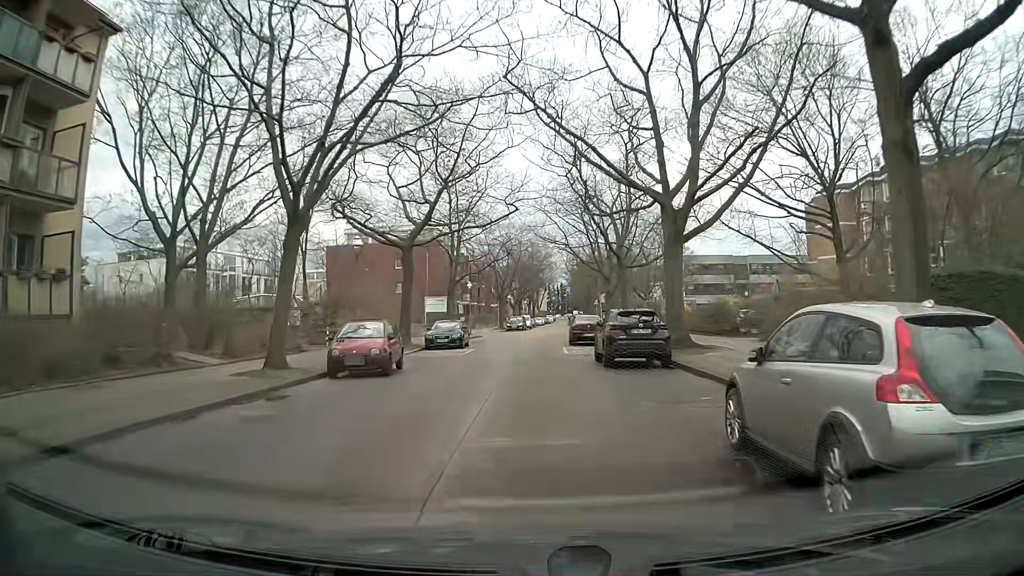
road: residential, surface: concrete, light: Day
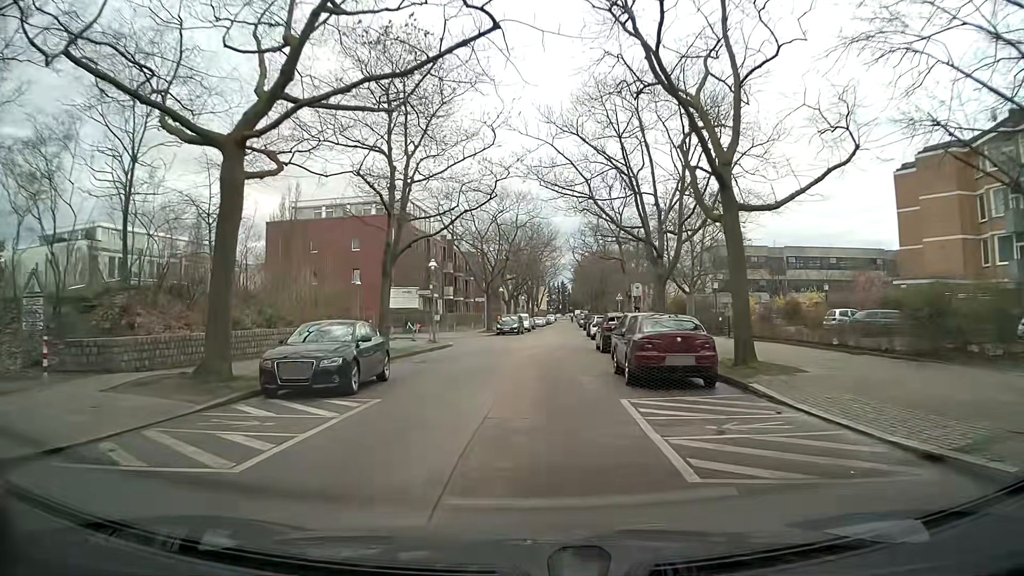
(-0.4, +20.0) m; -1°
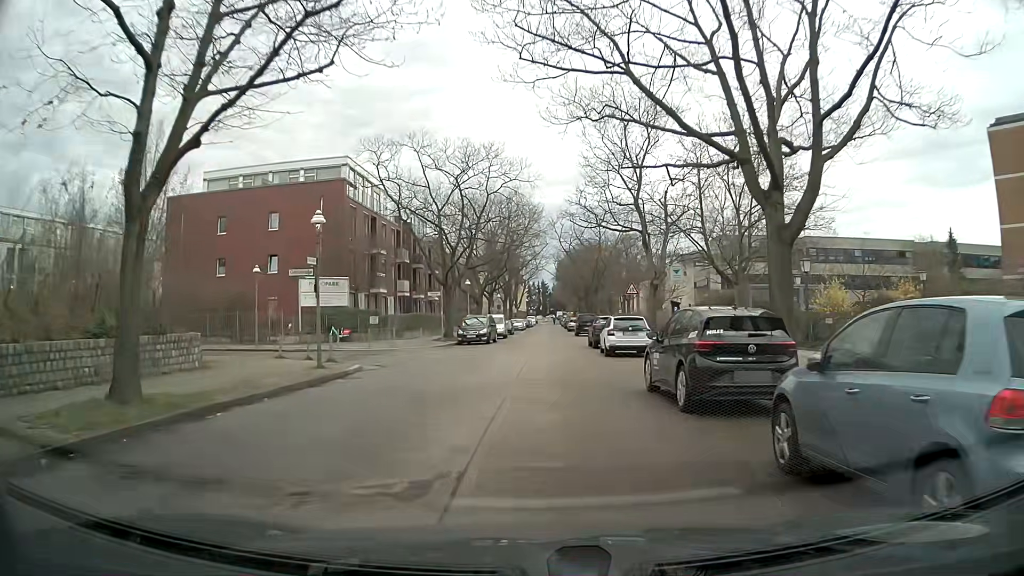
(+0.2, +16.3) m; +2°
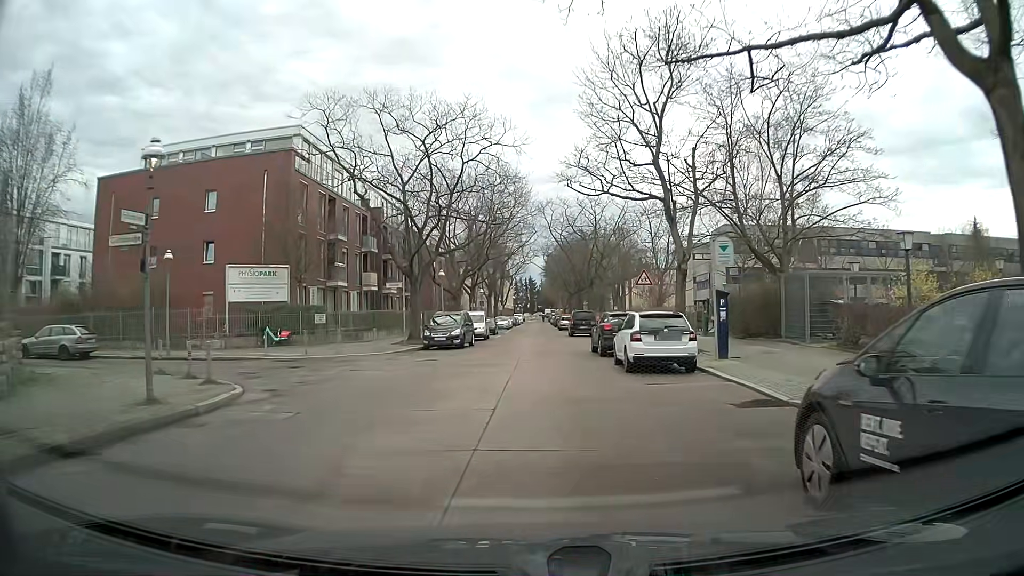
(0.0, +8.1) m; 0°
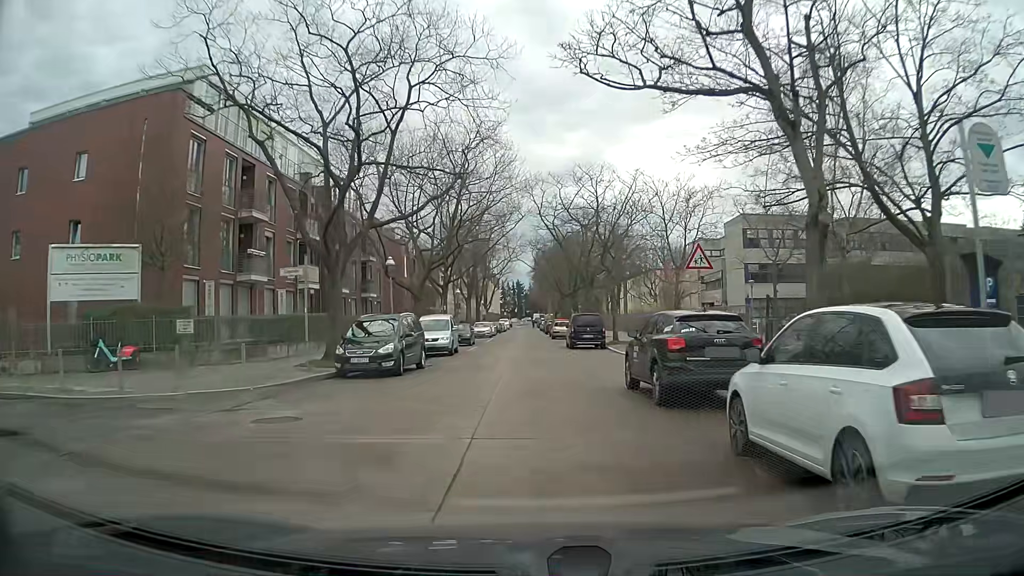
(+0.2, +12.2) m; +1°
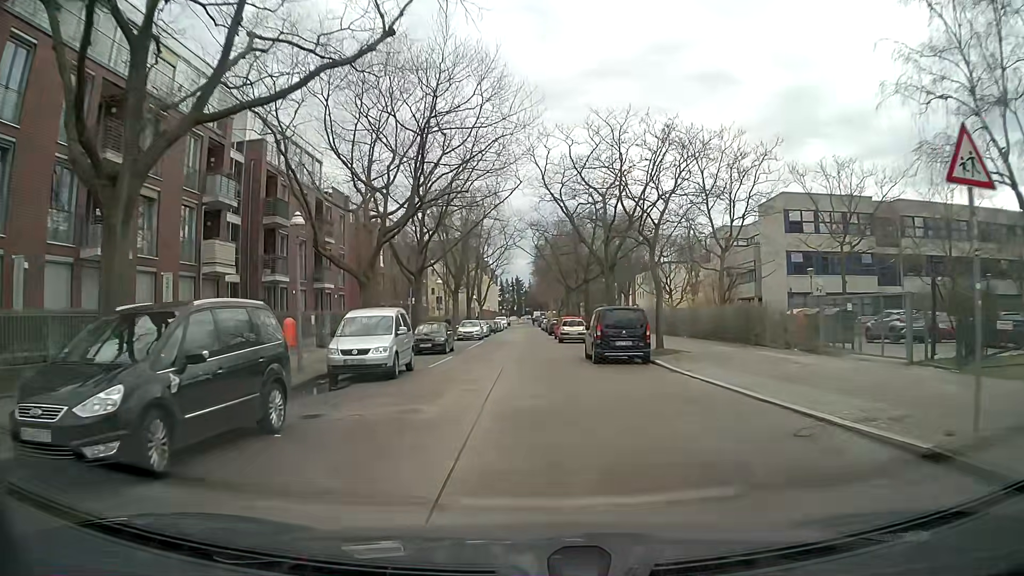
(+0.1, +12.5) m; +2°
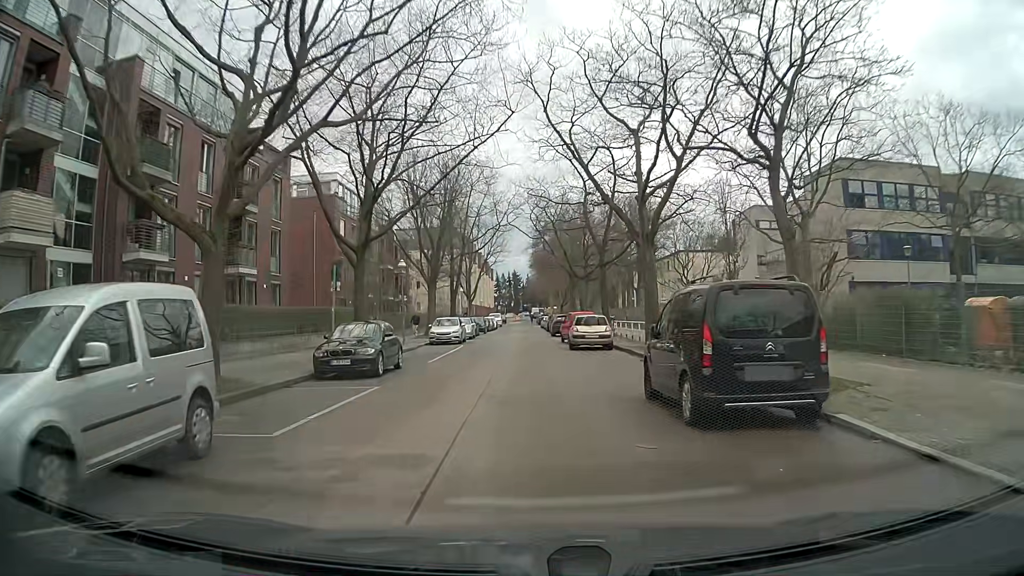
(-0.2, +12.9) m; 0°
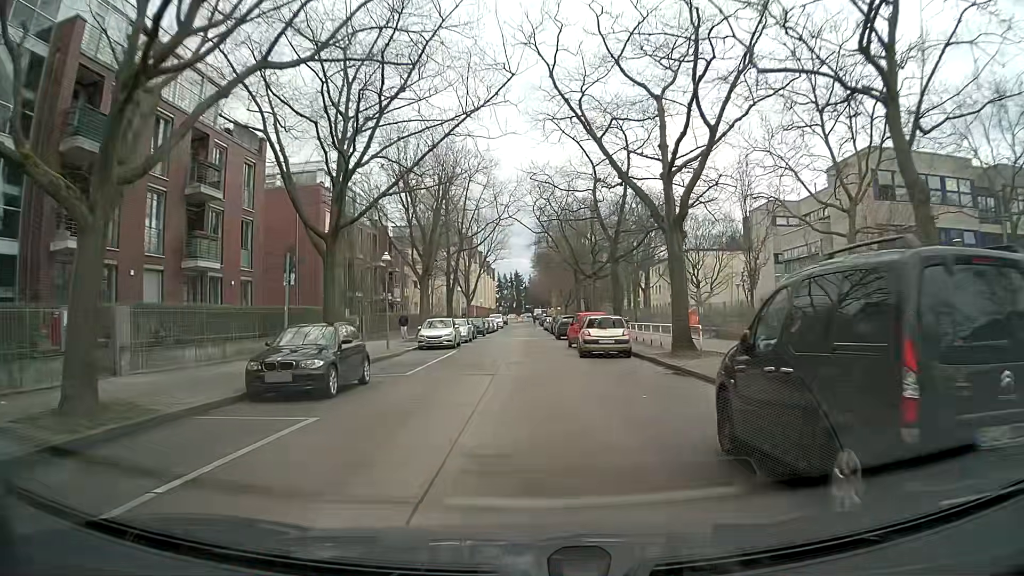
(-0.1, +4.4) m; -1°
(0, +10) (0, +20) (0, +30) (0, +40) (0, +50) (-1, +60) (-1, +70) (-1, +80) (-1, +90) (-1, +100) m
